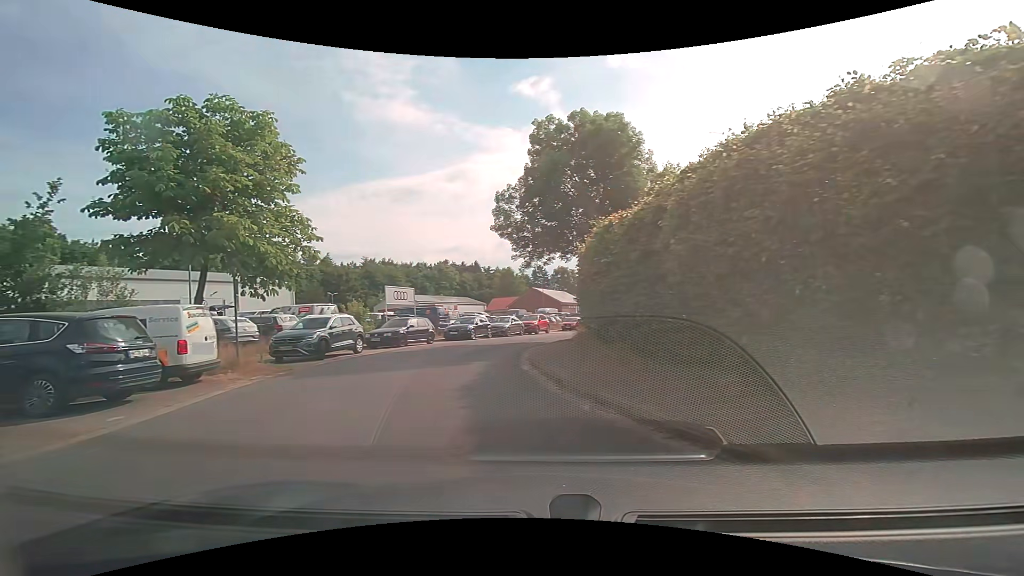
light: Day
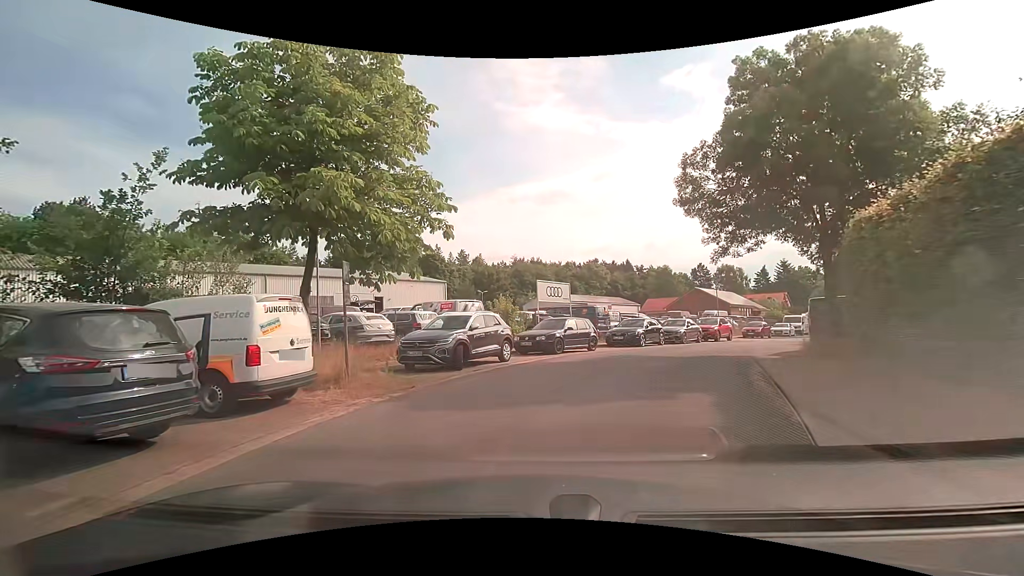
(-1.1, +5.0) m; -17°
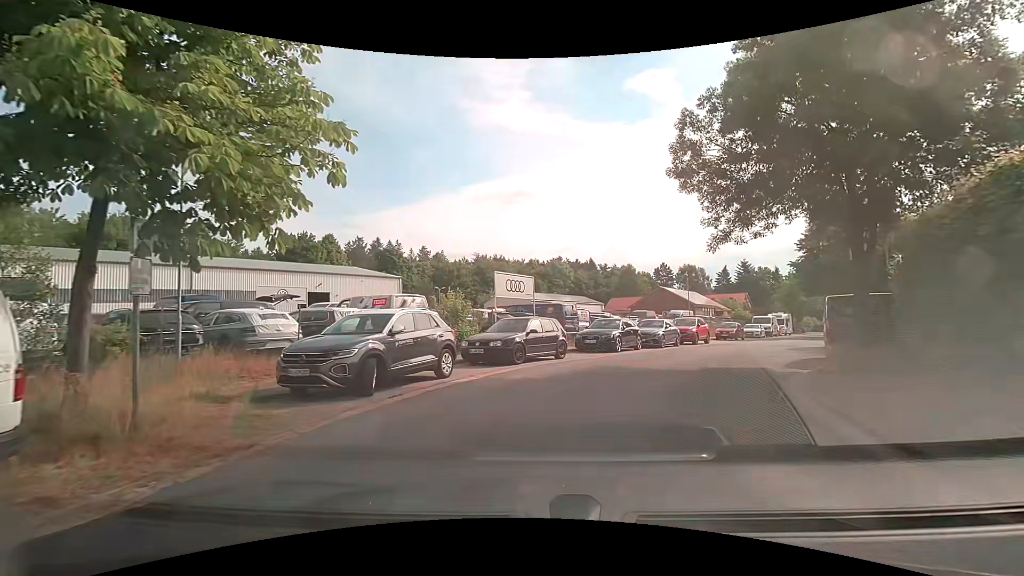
(+0.1, +4.2) m; +5°
